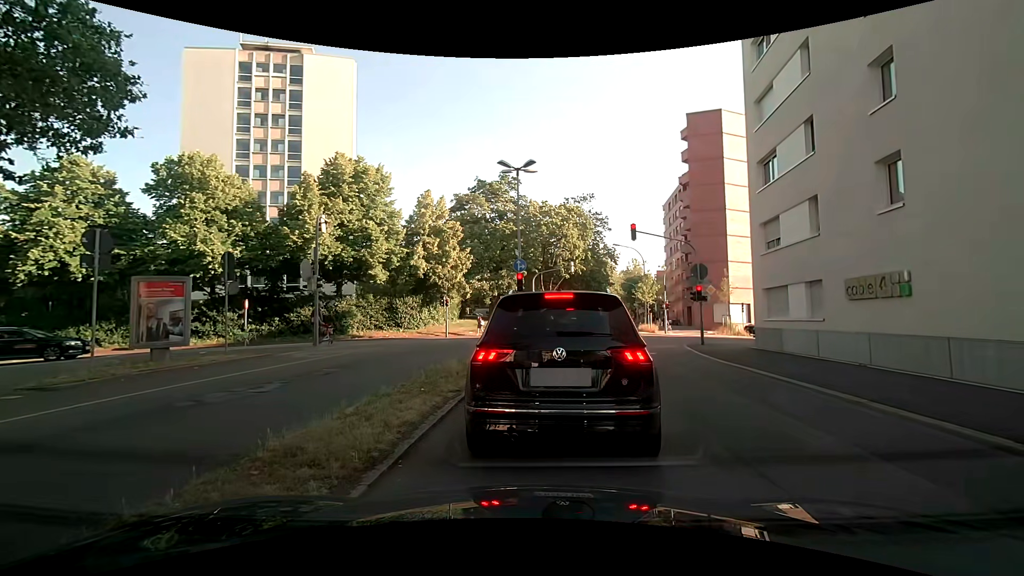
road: secondary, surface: asphalt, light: Day
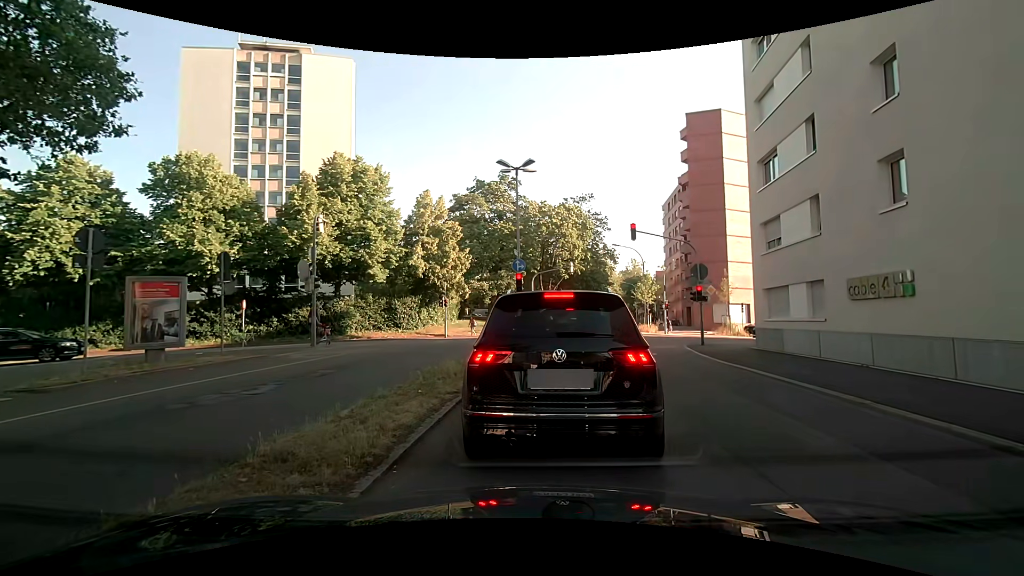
(0.0, +0.1) m; 0°
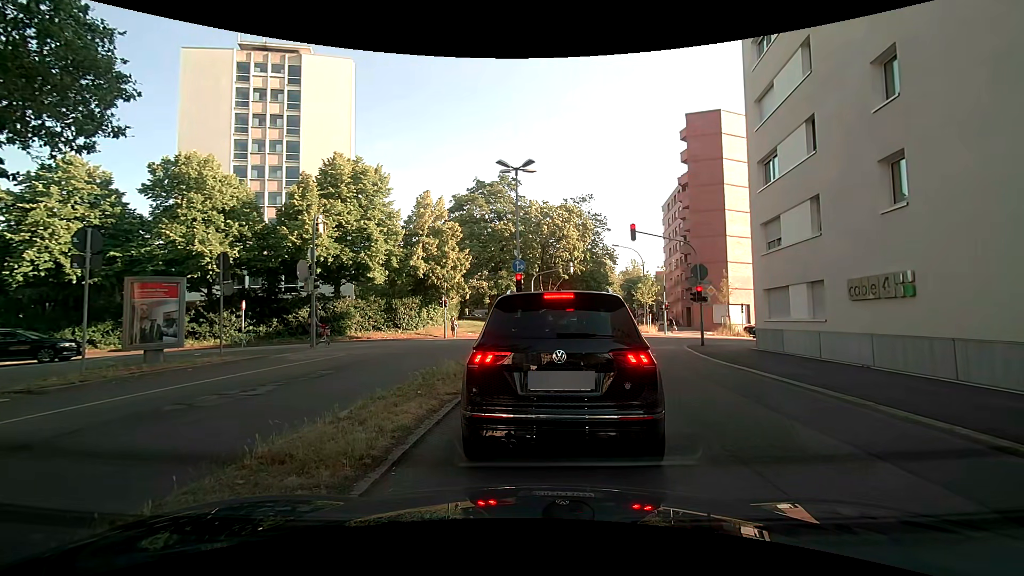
(0.0, +0.1) m; 0°
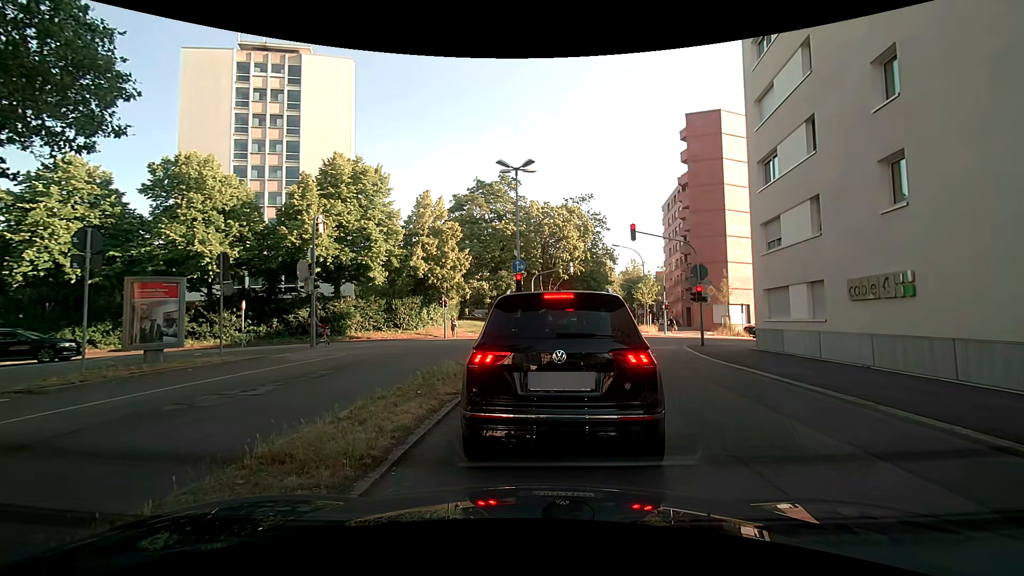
(0.0, 0.0) m; 0°
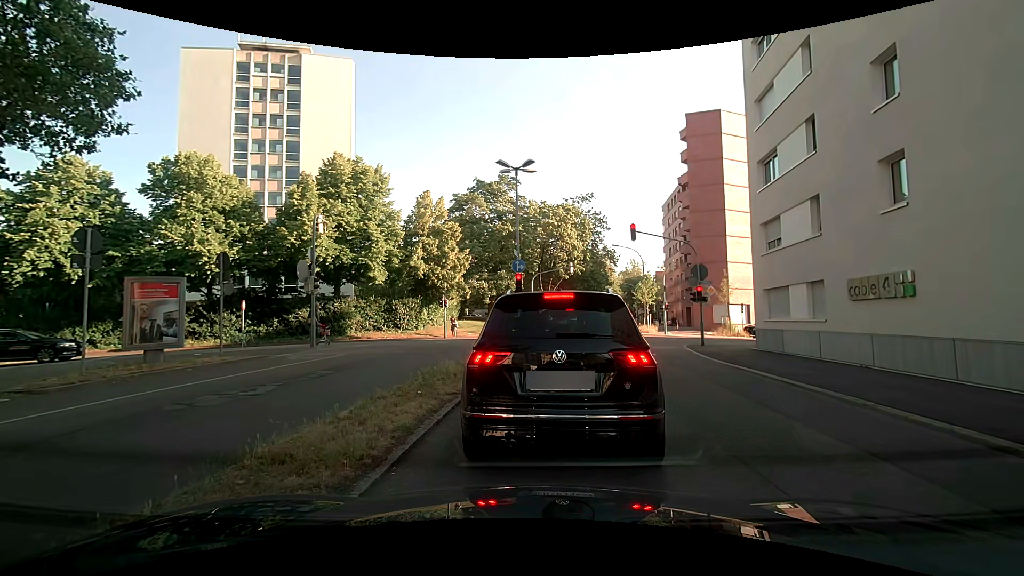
(0.0, 0.0) m; 0°
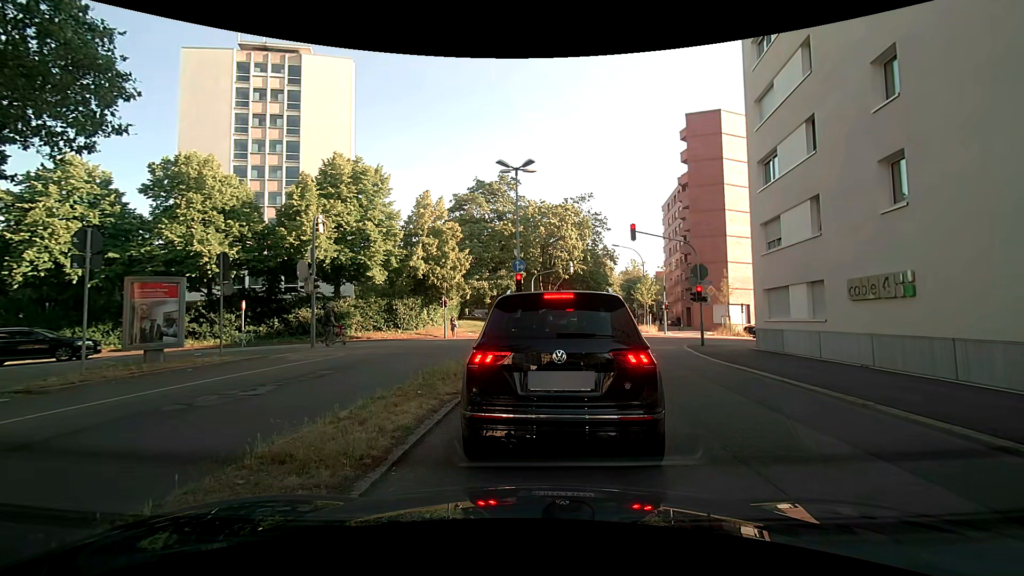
(0.0, 0.0) m; 0°
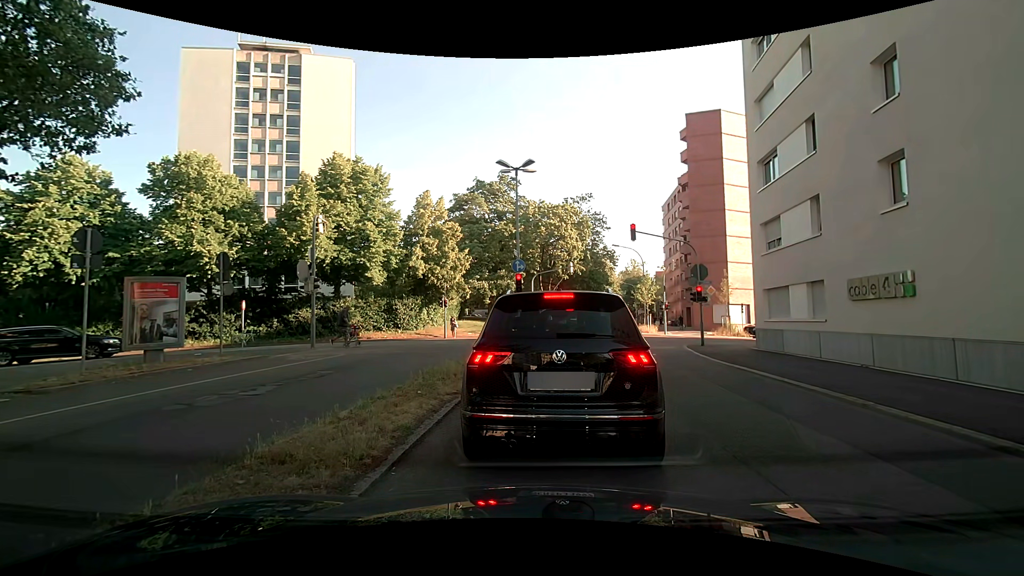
(0.0, 0.0) m; 0°
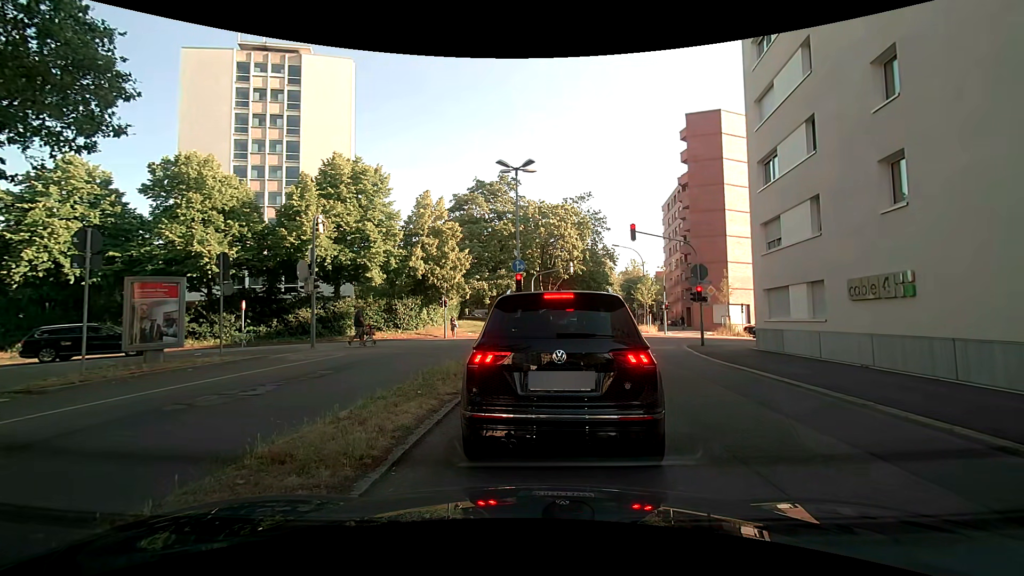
(0.0, 0.0) m; 0°
